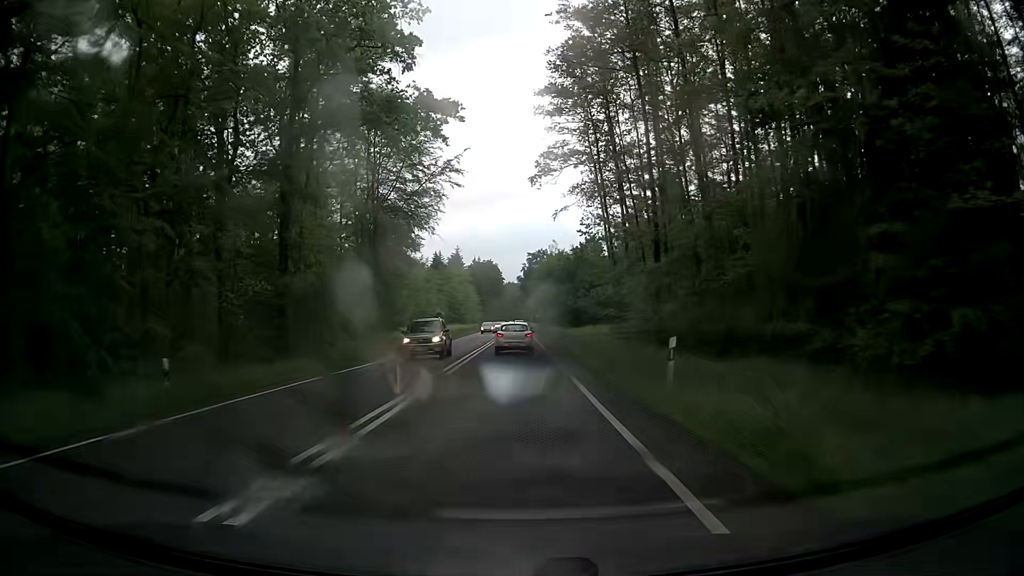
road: primary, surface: asphalt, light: Day
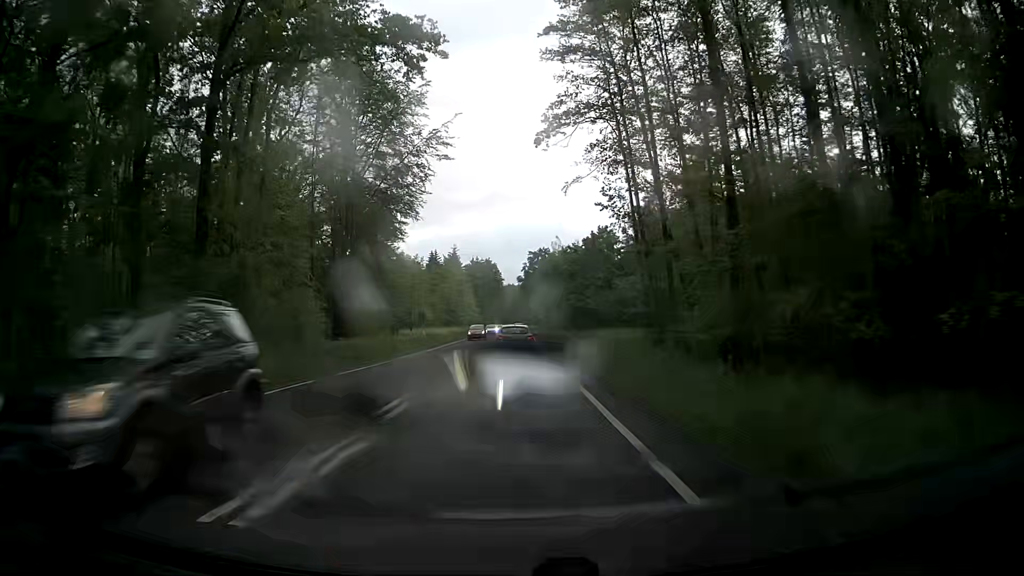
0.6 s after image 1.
(0.0, +11.1) m; 0°
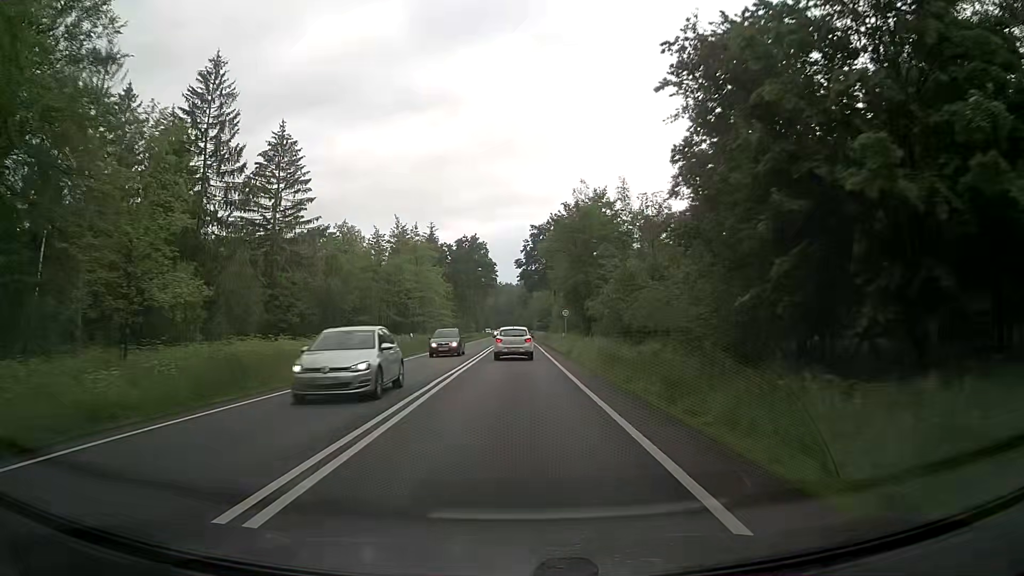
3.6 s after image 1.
(+0.4, +55.1) m; +1°
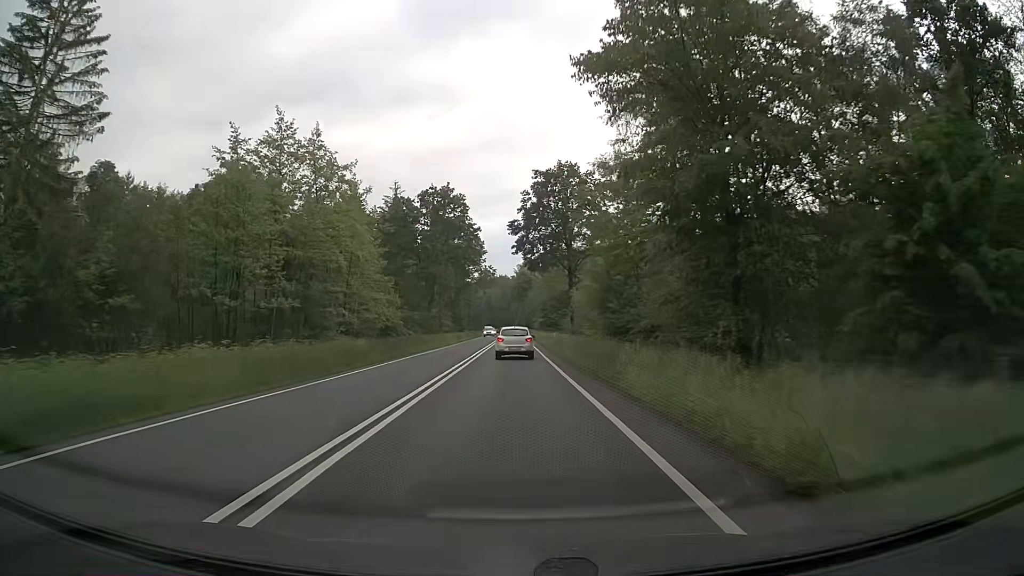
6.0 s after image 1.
(-0.1, +44.0) m; 0°
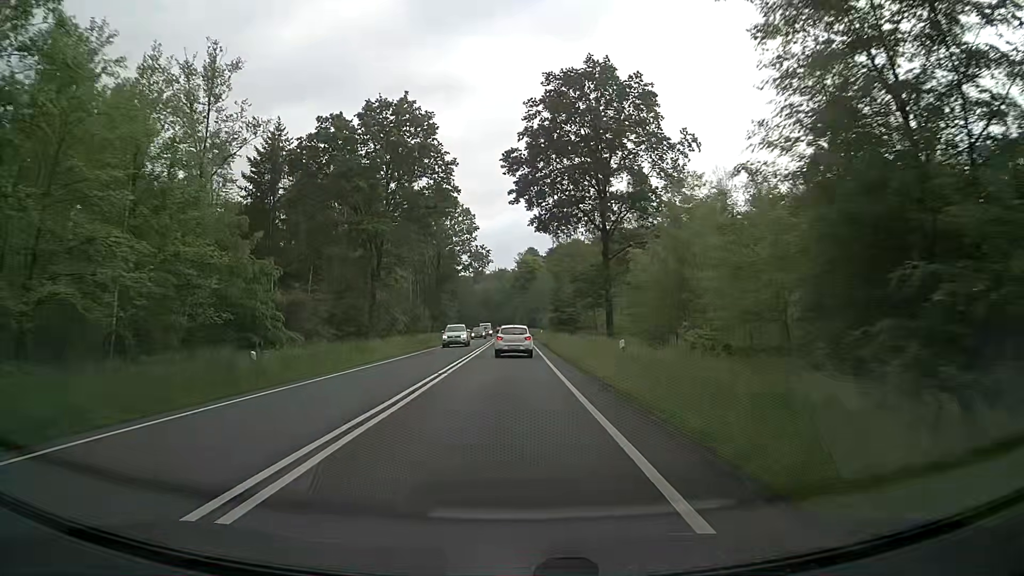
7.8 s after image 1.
(+0.1, +33.2) m; 0°
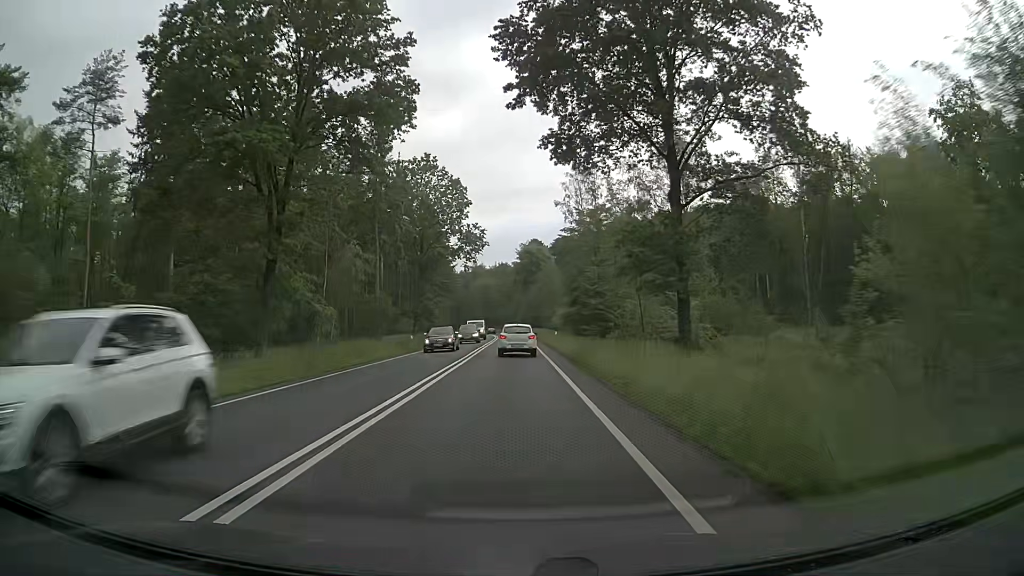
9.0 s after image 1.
(0.0, +22.2) m; 0°
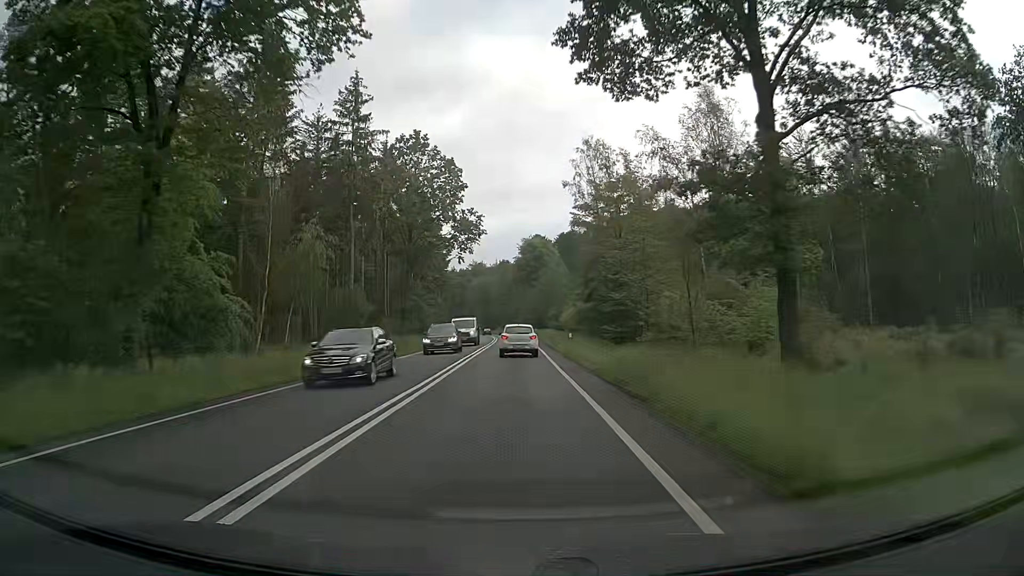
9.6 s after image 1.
(0.0, +11.1) m; 0°
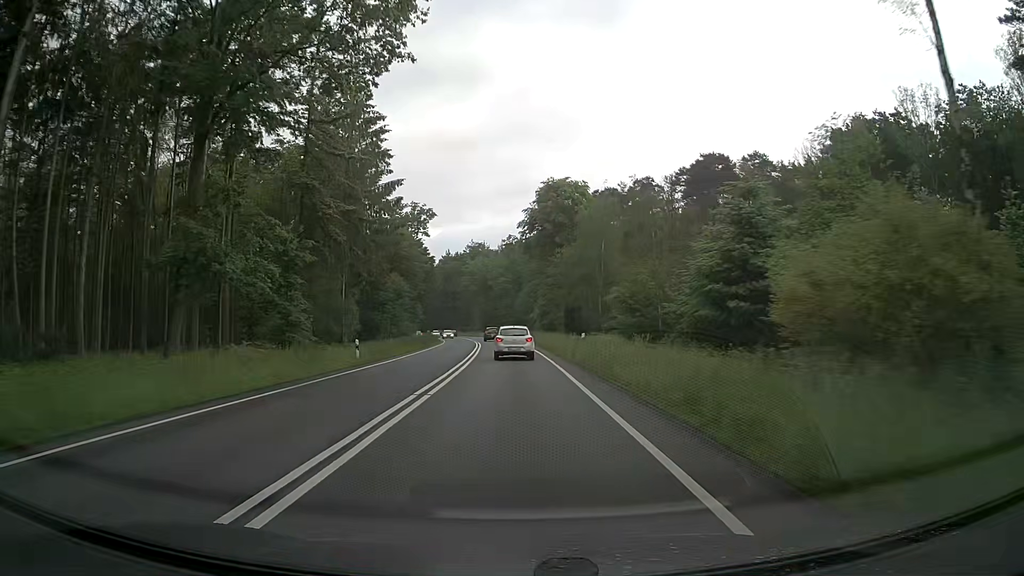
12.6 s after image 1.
(-0.3, +54.7) m; -1°
(0, +10) (0, +20) (0, +30) (-1, +40) (-1, +50) (-1, +60) (-2, +70) (-3, +80) (-4, +90) (-5, +100) m
